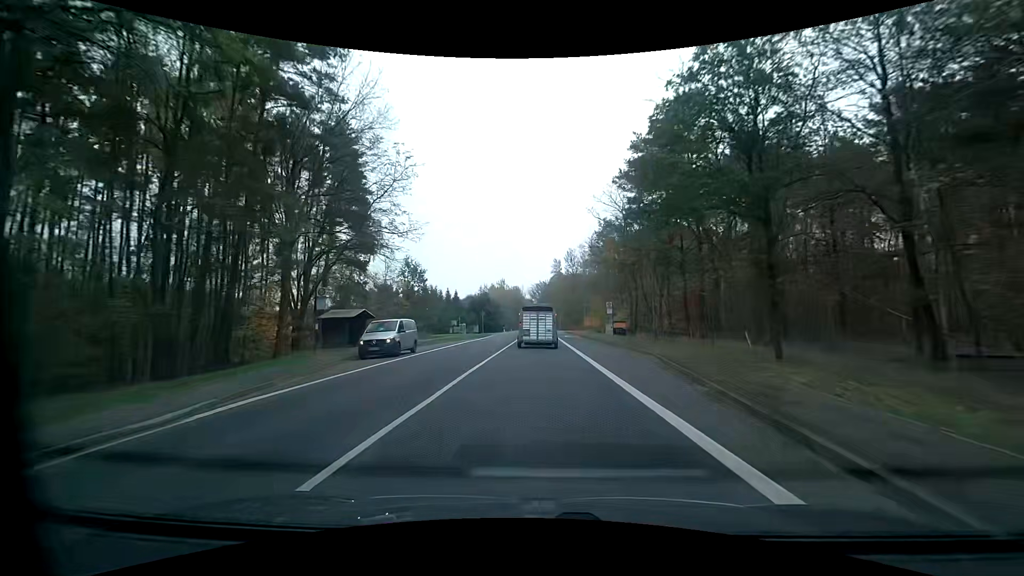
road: primary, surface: asphalt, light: Day
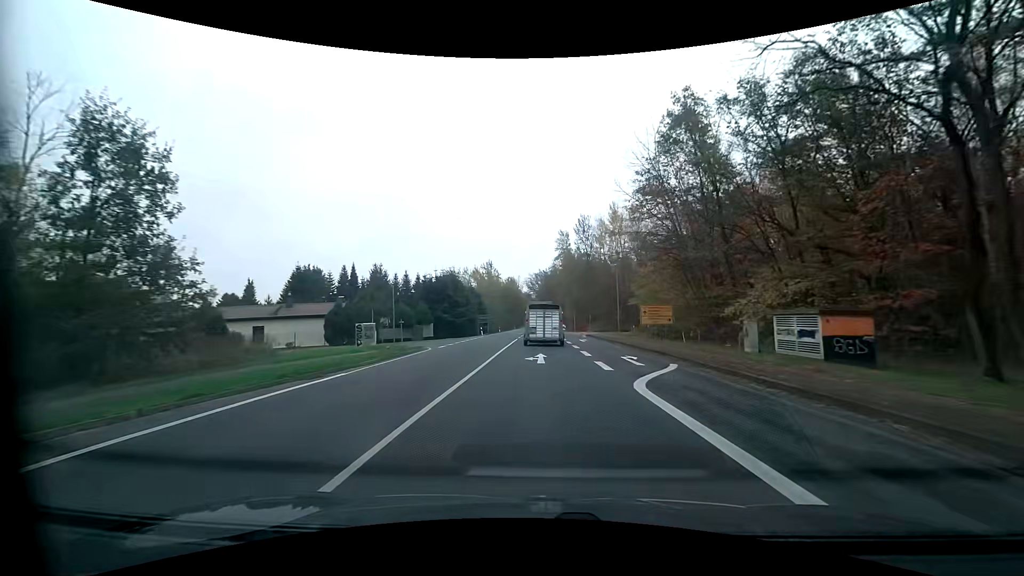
(-0.3, +42.4) m; 0°
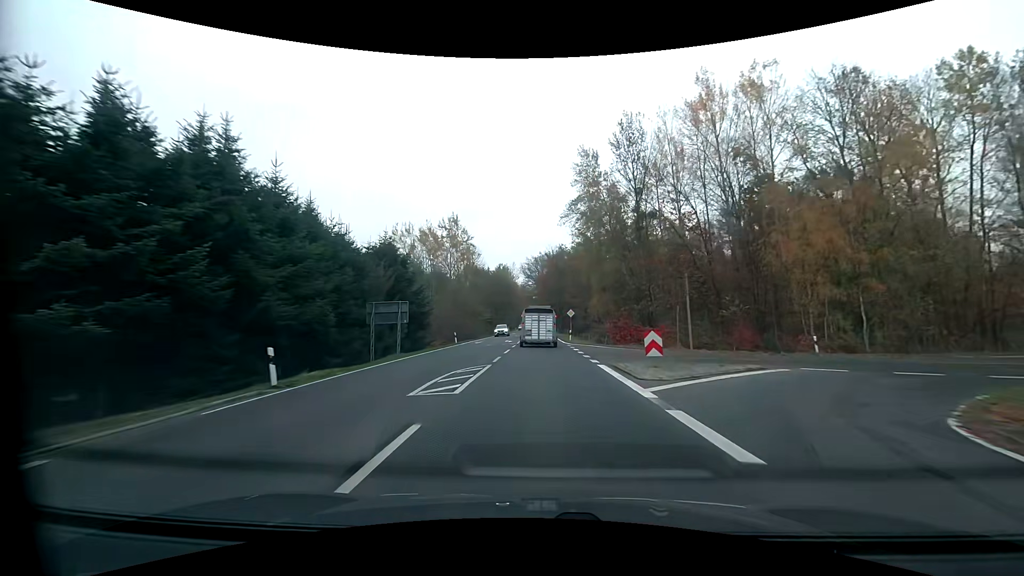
(+0.1, +51.4) m; 0°
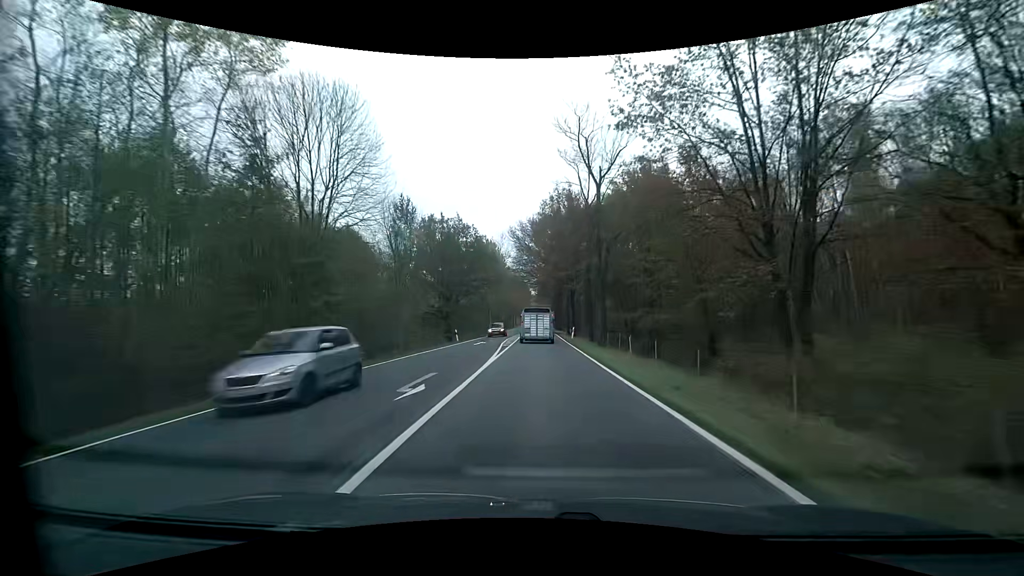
(+0.1, +53.0) m; 0°
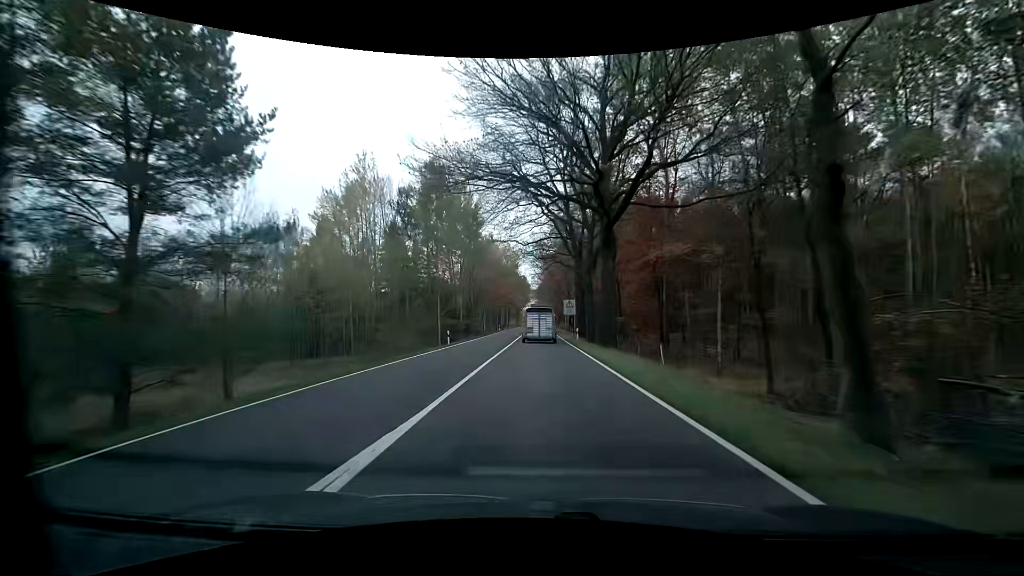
(+0.2, +56.9) m; 0°
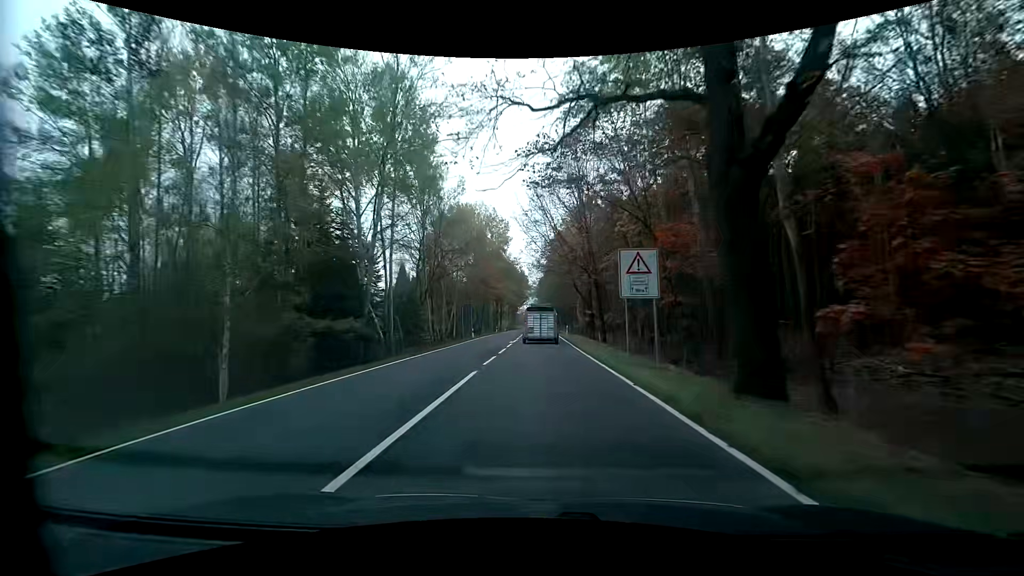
(-0.1, +35.4) m; 0°
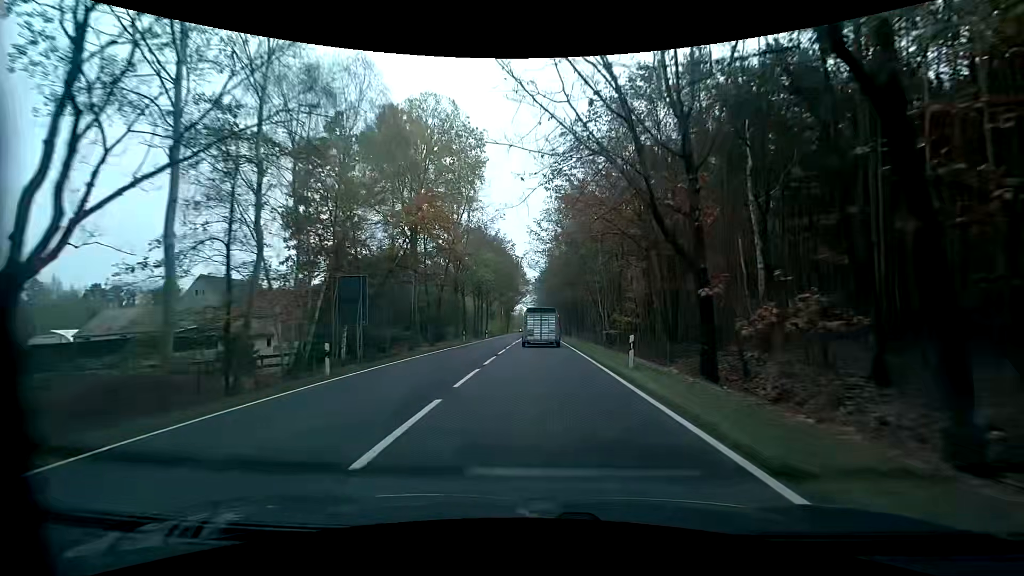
(+0.1, +35.4) m; 0°
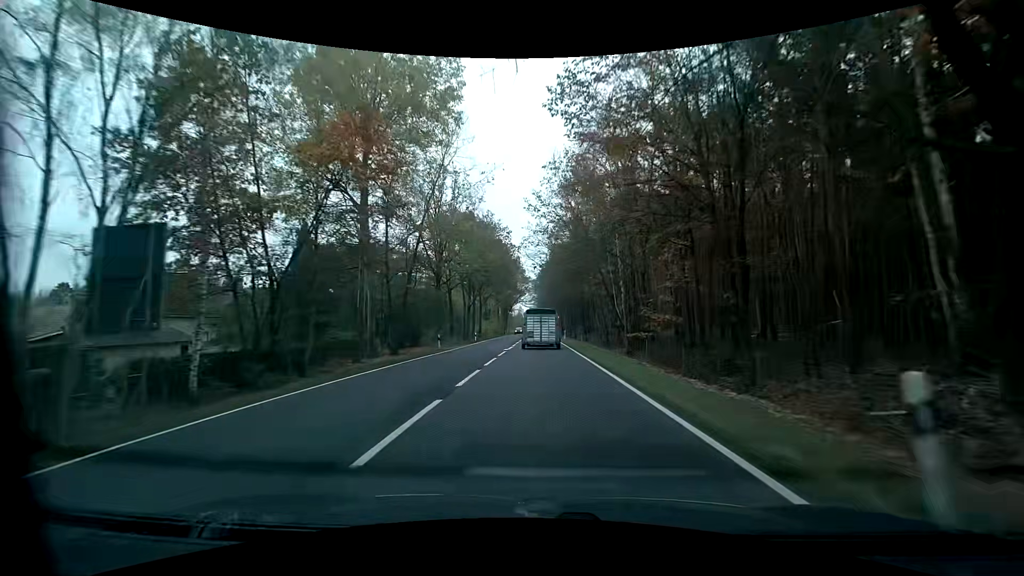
(0.0, +11.7) m; 0°
(0, +10) (0, +20) (0, +30) (0, +40) (0, +50) (0, +60) (0, +70) (0, +80) (0, +90) (0, +100) m
